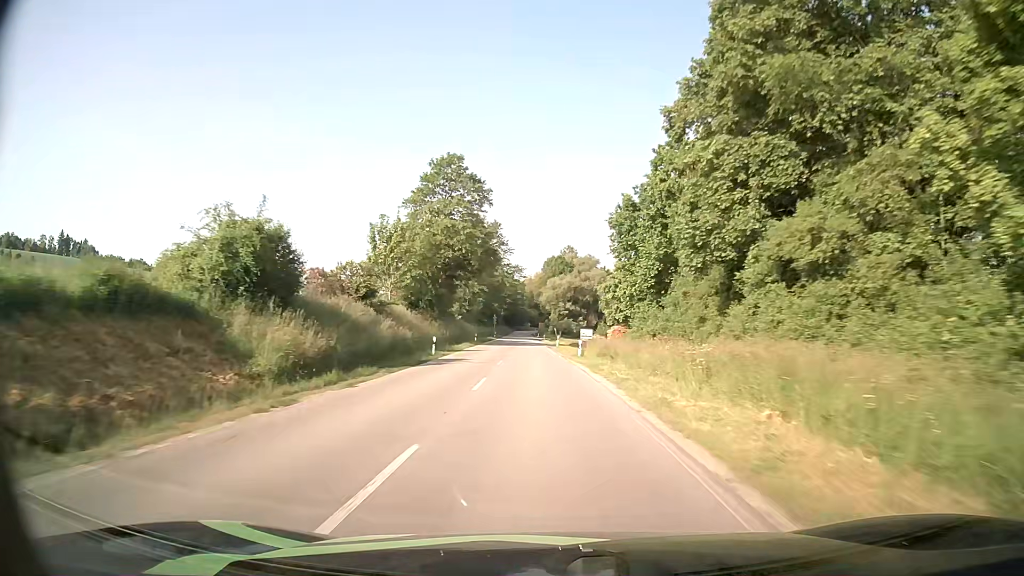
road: secondary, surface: asphalt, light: Day
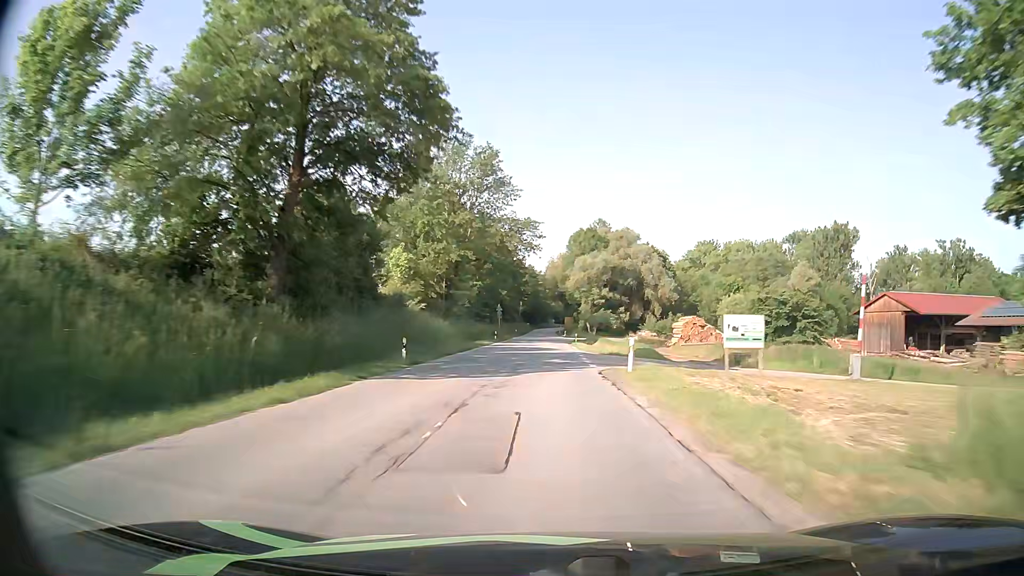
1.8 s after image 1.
(-1.2, +42.1) m; -2°
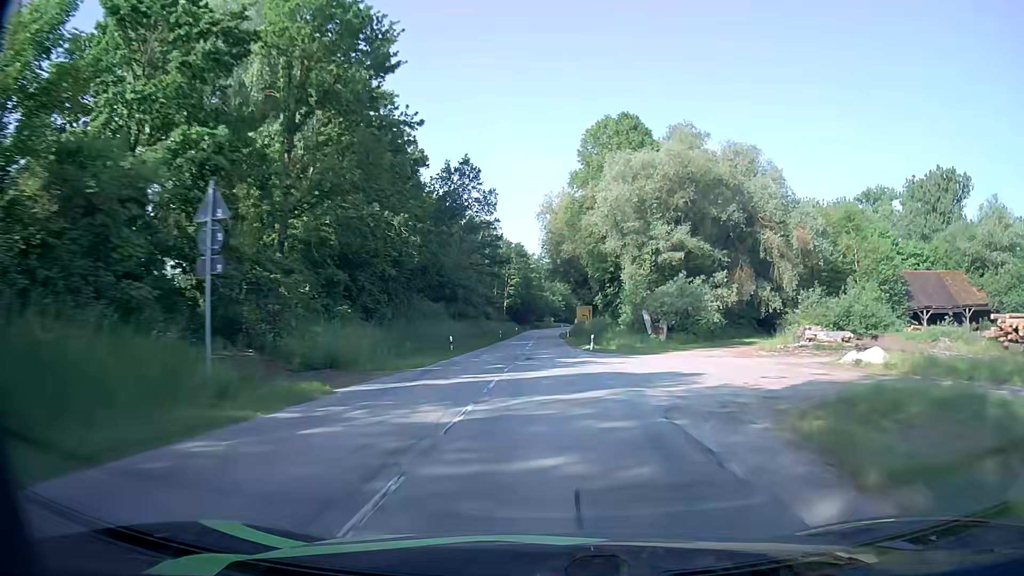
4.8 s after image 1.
(-0.2, +70.4) m; 0°
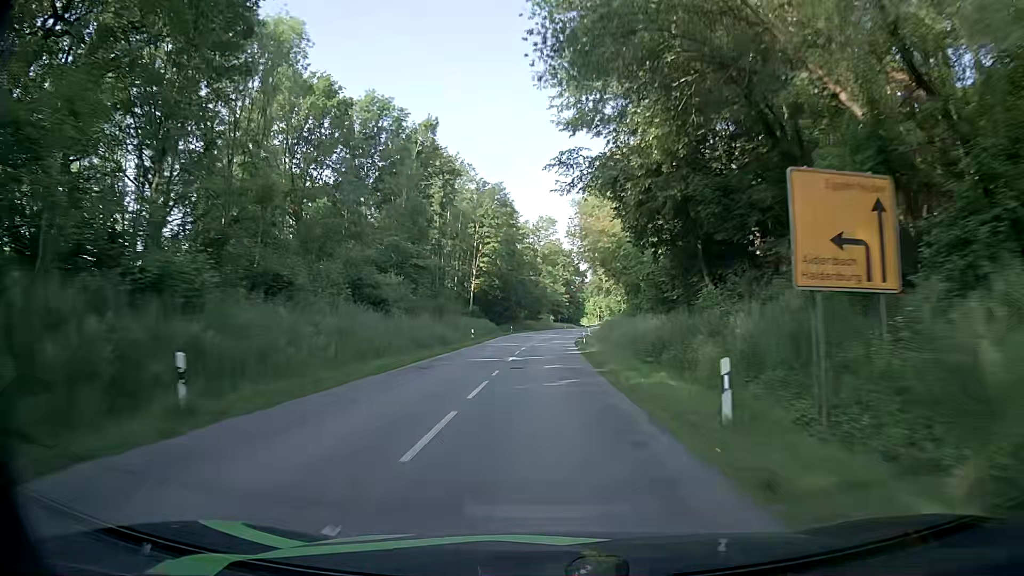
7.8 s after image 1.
(-0.8, +68.7) m; 0°
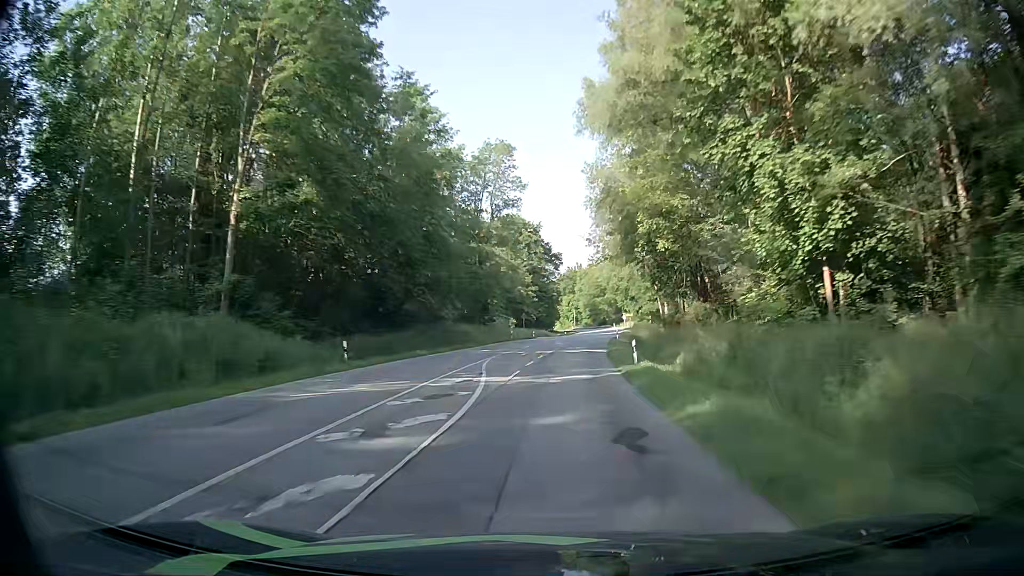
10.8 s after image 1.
(+1.2, +67.2) m; +3°
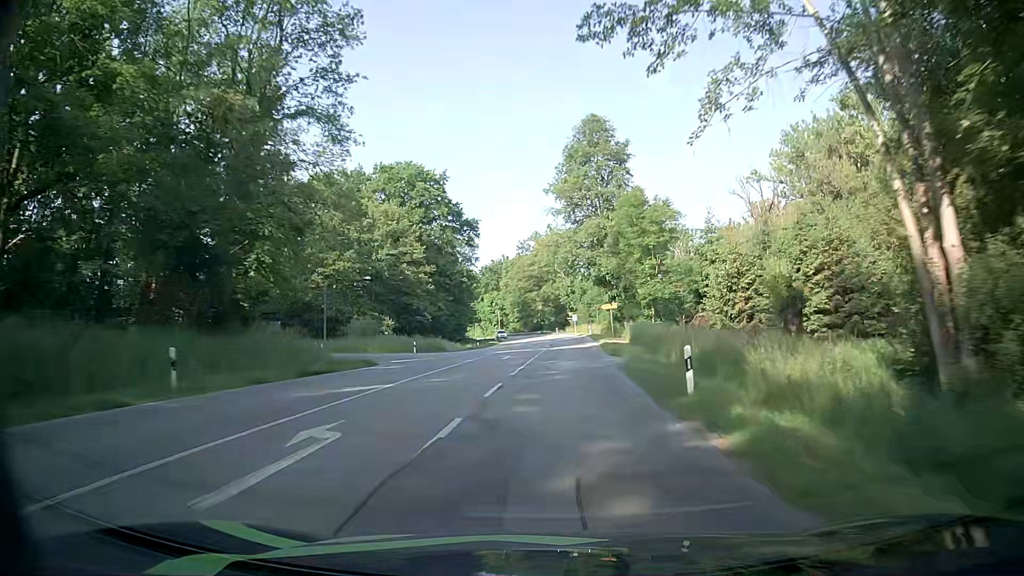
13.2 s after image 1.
(+2.7, +54.0) m; +6°
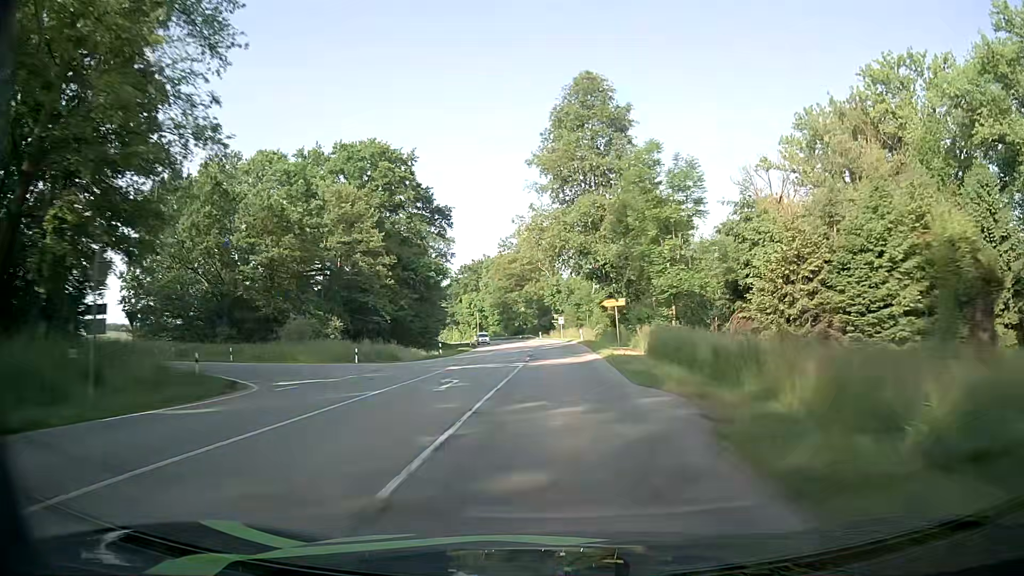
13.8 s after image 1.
(+0.1, +13.4) m; +1°
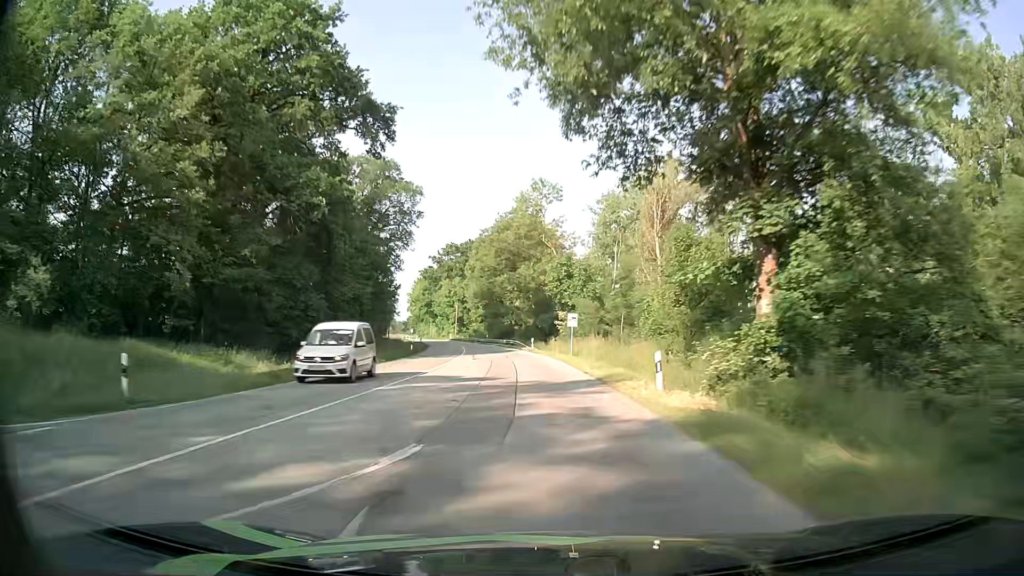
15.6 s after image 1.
(+0.8, +39.5) m; +1°
(0, +10) (0, +20) (-1, +30) (-2, +40) (-3, +50) (-4, +60) (-6, +70) (-8, +79) (-11, +89) (-13, +99) m
